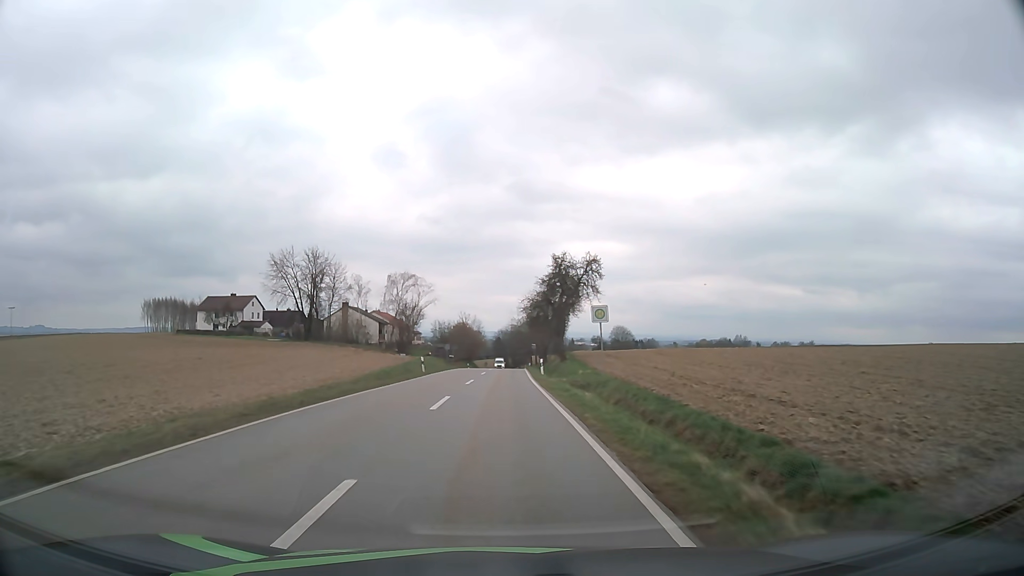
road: tertiary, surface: asphalt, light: Day
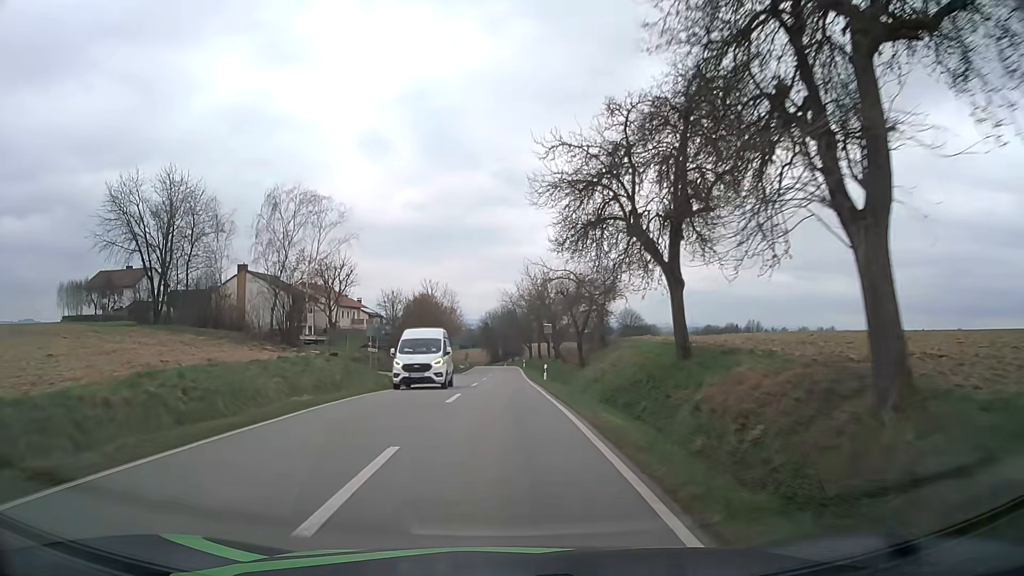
(+0.2, +45.7) m; +1°
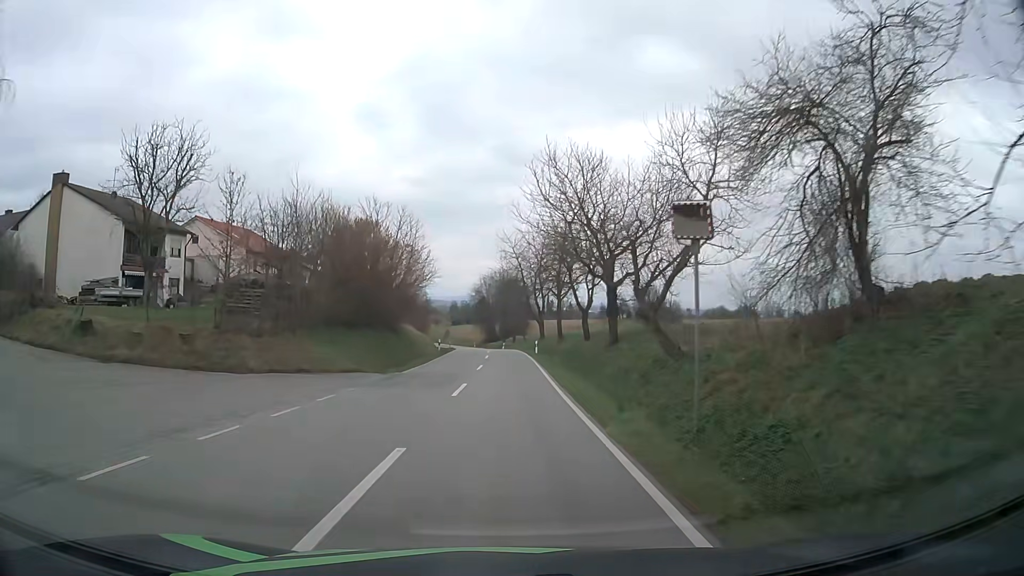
(0.0, +36.3) m; 0°
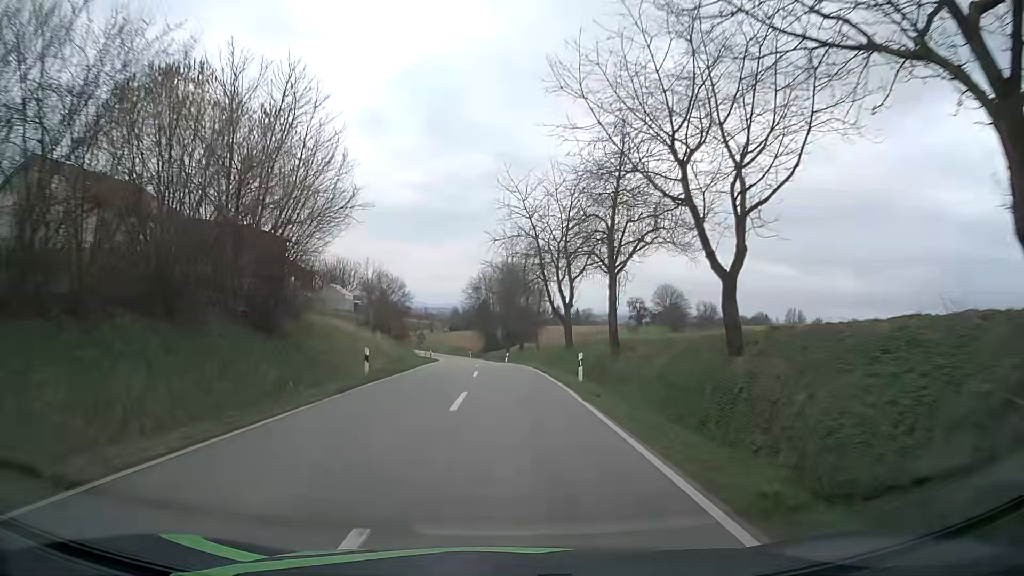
(0.0, +27.4) m; 0°
(0, +10) (0, +20) (0, +30) (0, +40) (-1, +50) (-2, +60) (-2, +70) (-3, +80) (-5, +90) (-6, +100) m
